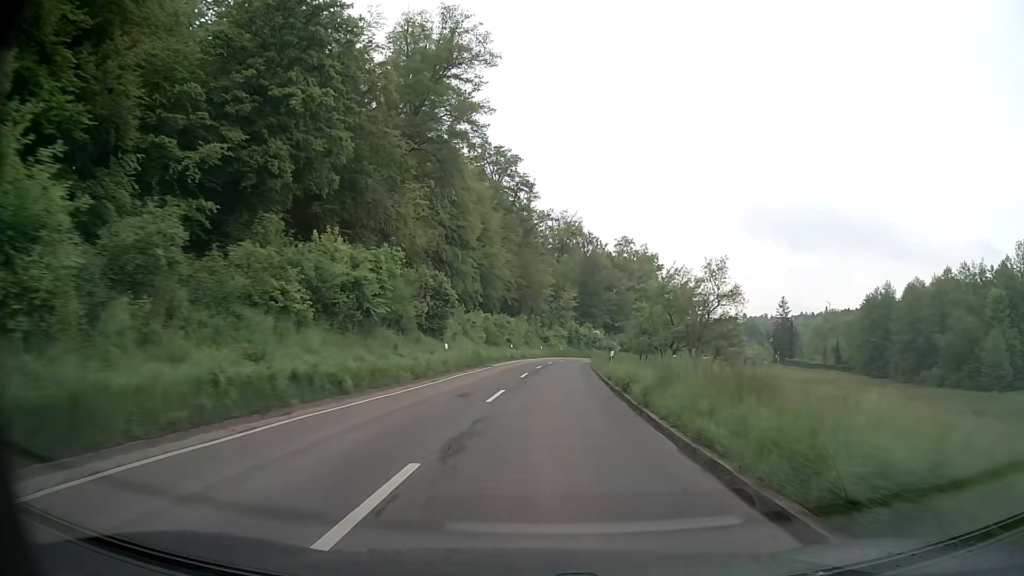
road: secondary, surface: asphalt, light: Day
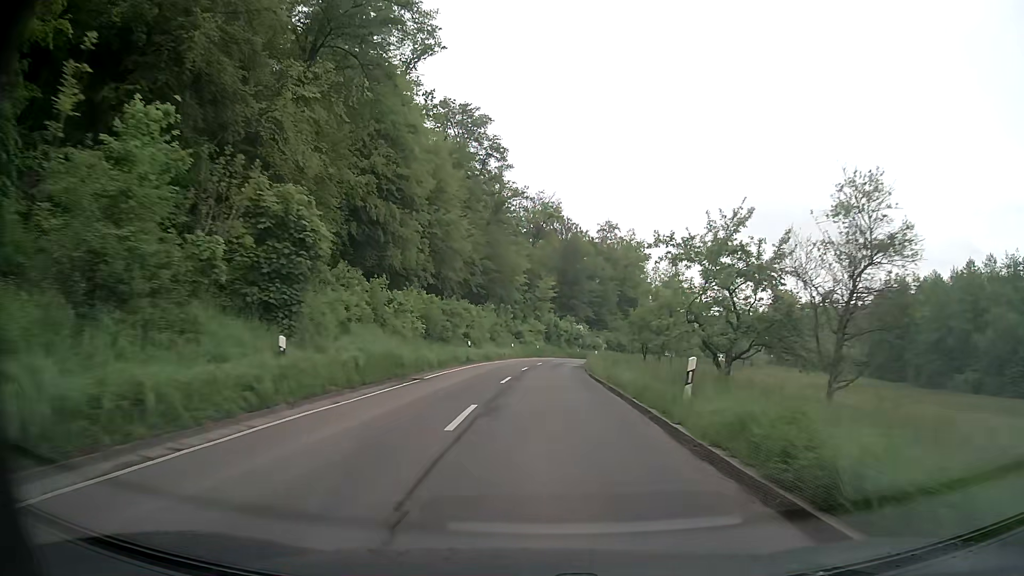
(+0.4, +18.5) m; +3°
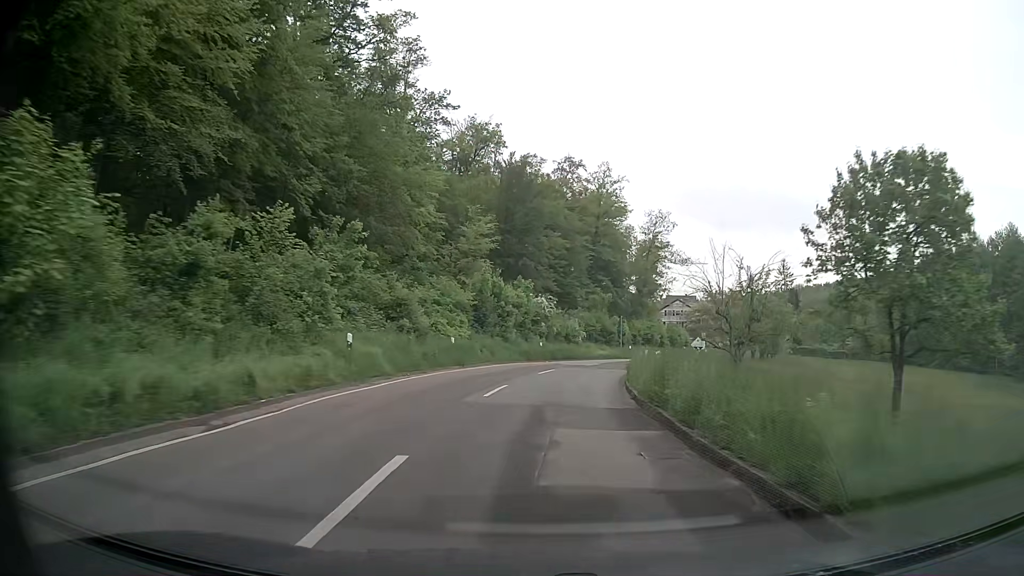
(+1.3, +44.3) m; +5°
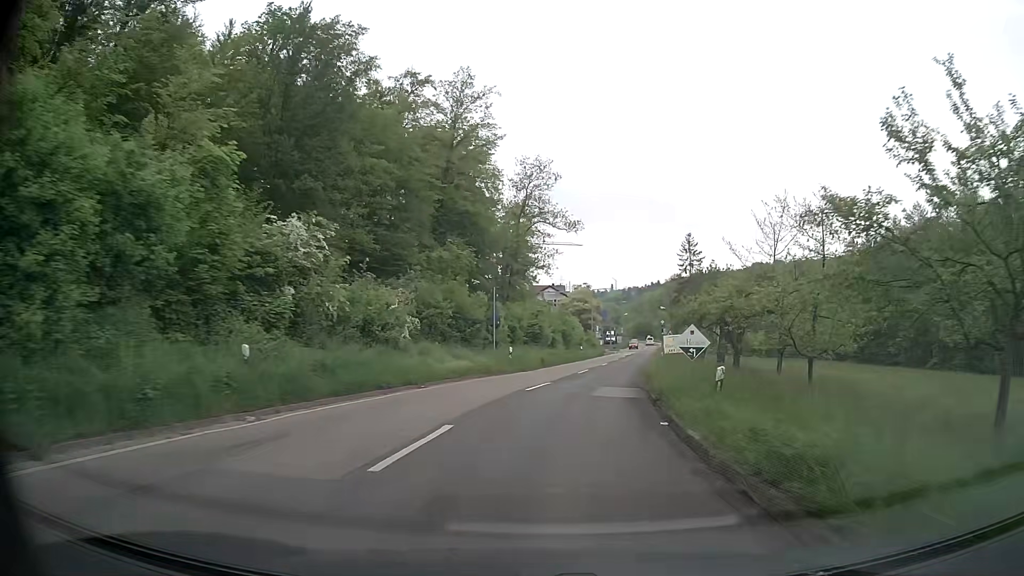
(+2.9, +33.1) m; +13°
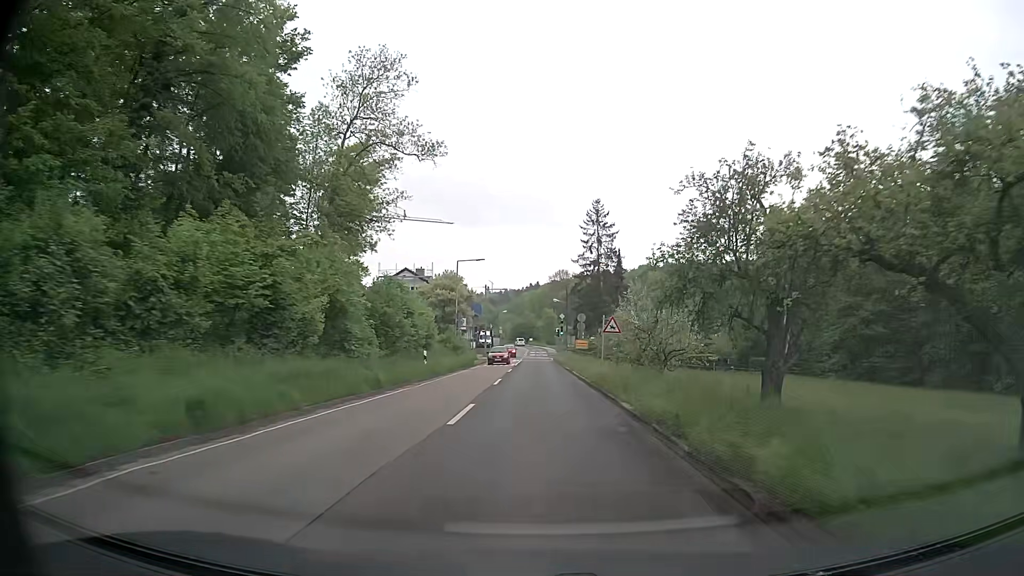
(+3.3, +32.2) m; +10°
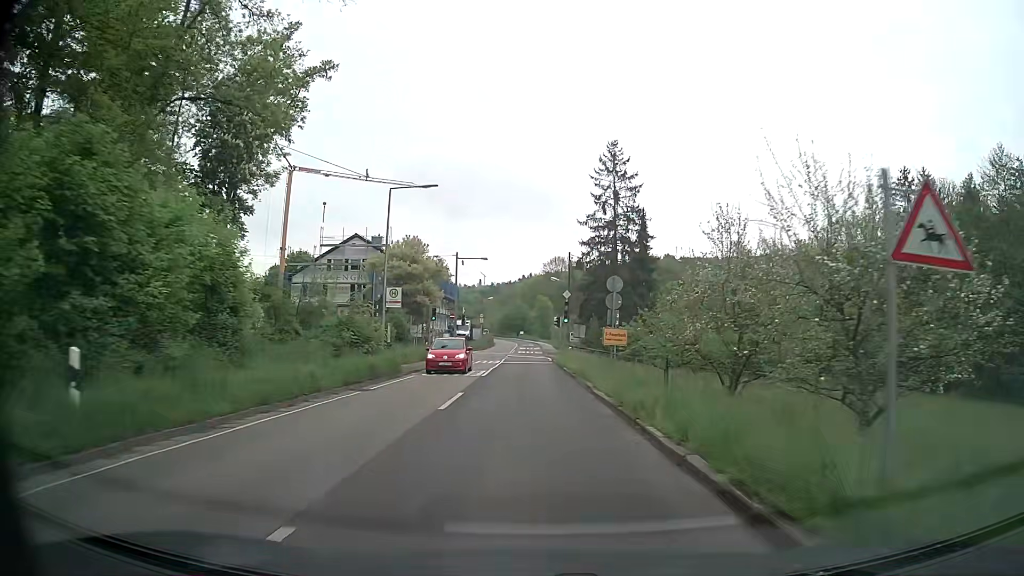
(+0.4, +24.2) m; +1°
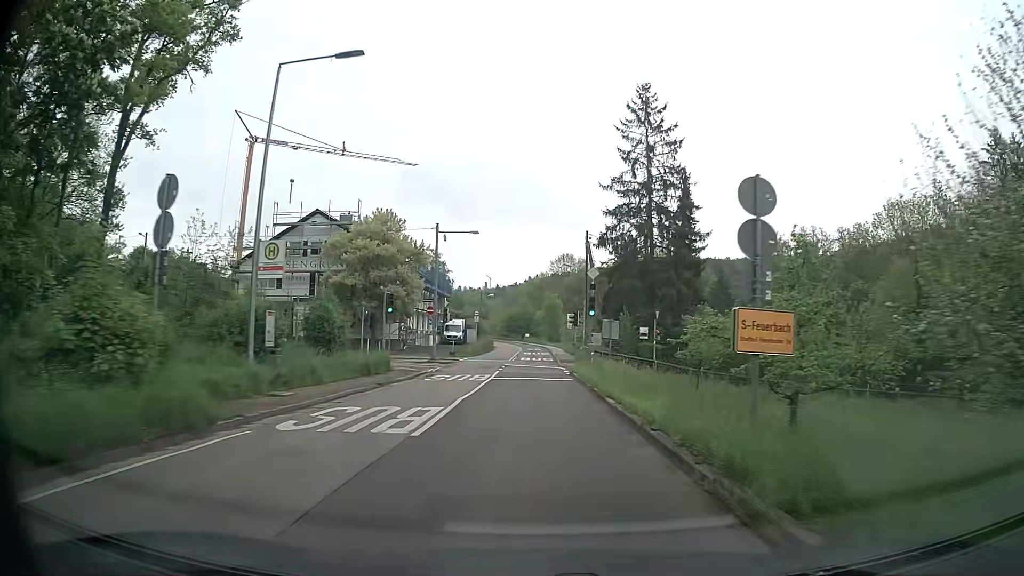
(0.0, +15.6) m; -1°
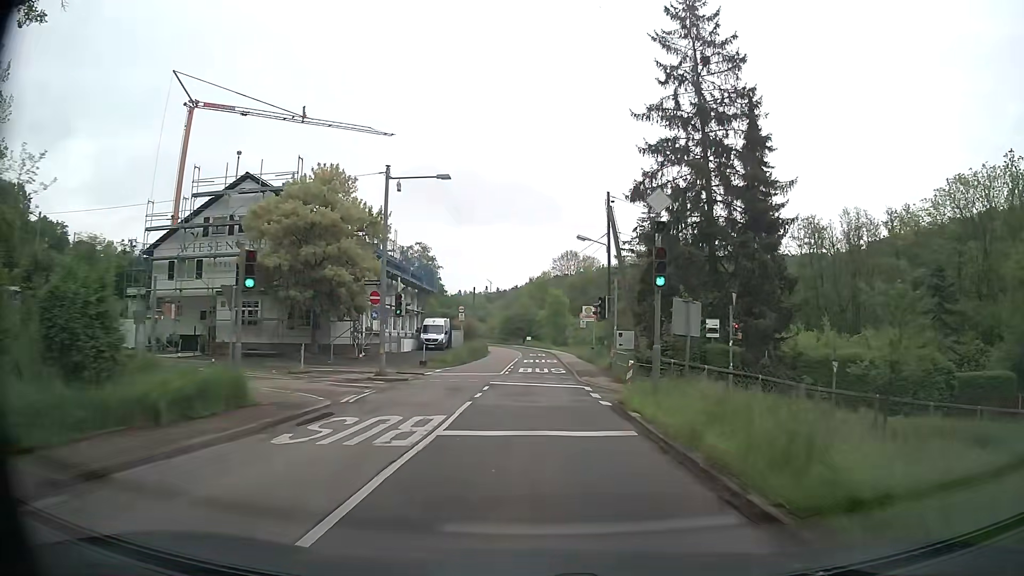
(0.0, +15.5) m; 0°
